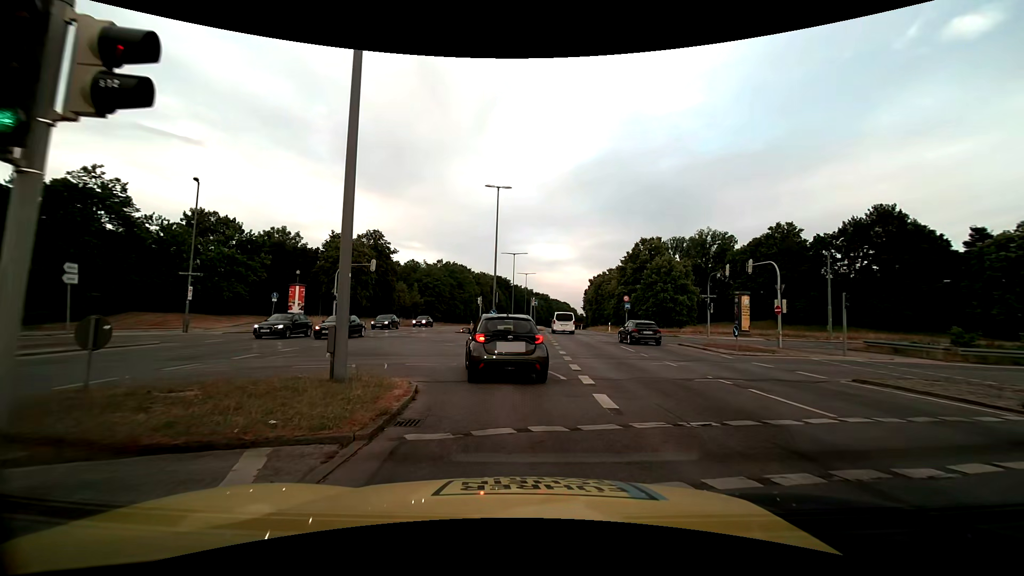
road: trunk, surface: asphalt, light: Day
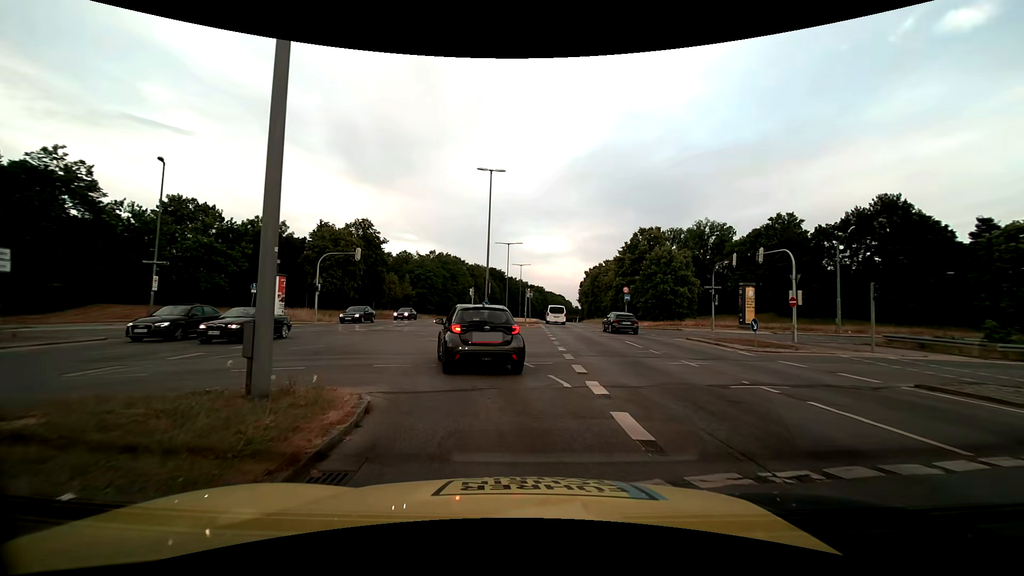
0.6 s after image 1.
(0.0, +2.5) m; +1°
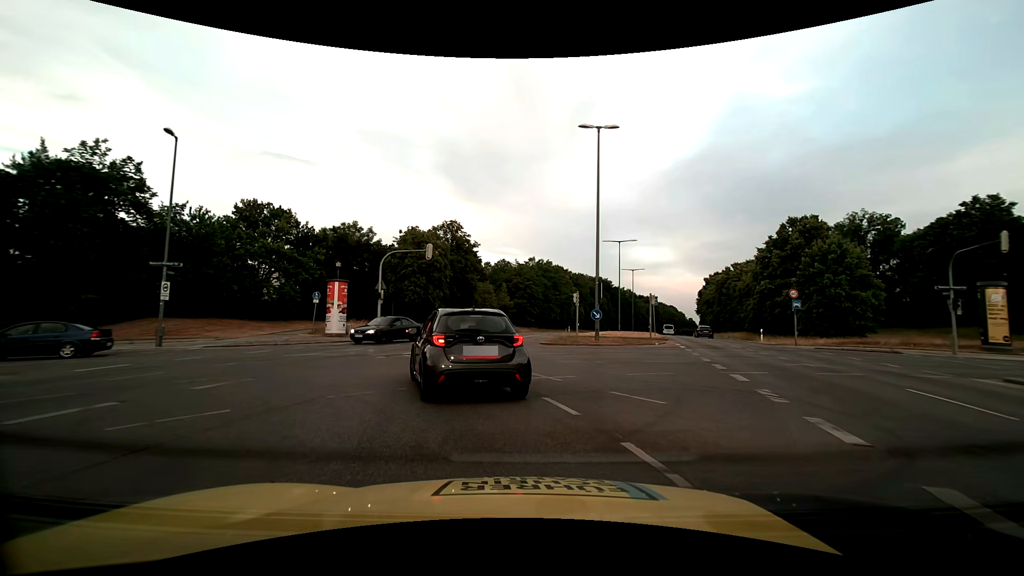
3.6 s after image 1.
(-0.7, +10.9) m; -12°
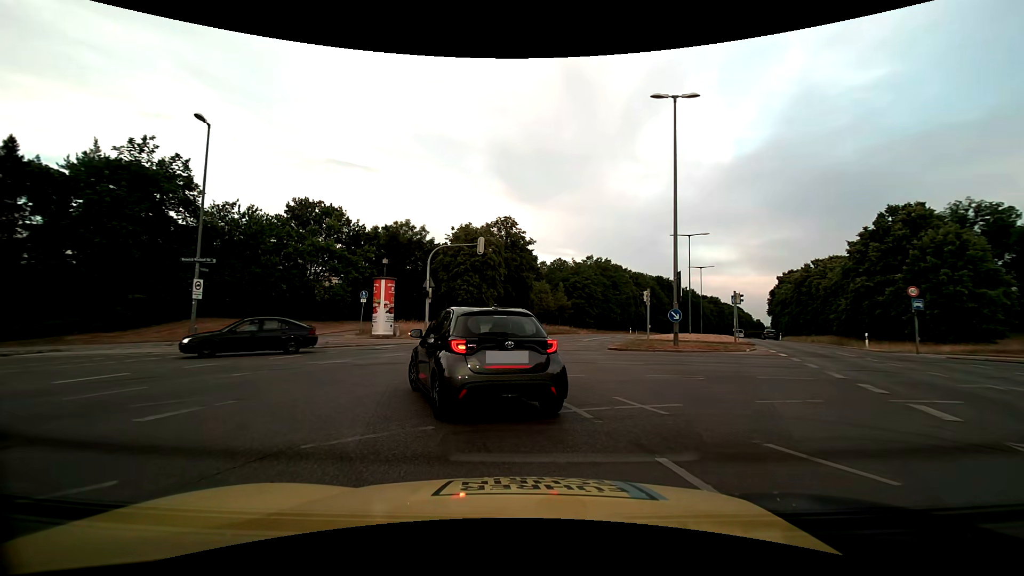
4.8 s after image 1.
(-0.2, +3.4) m; -7°
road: secondary
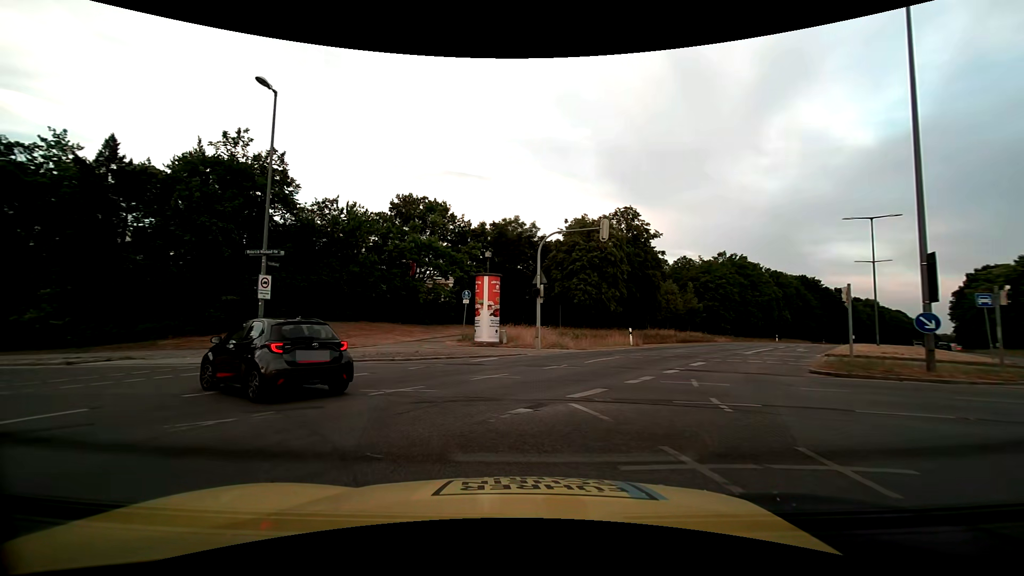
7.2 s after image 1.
(-0.6, +6.4) m; -11°
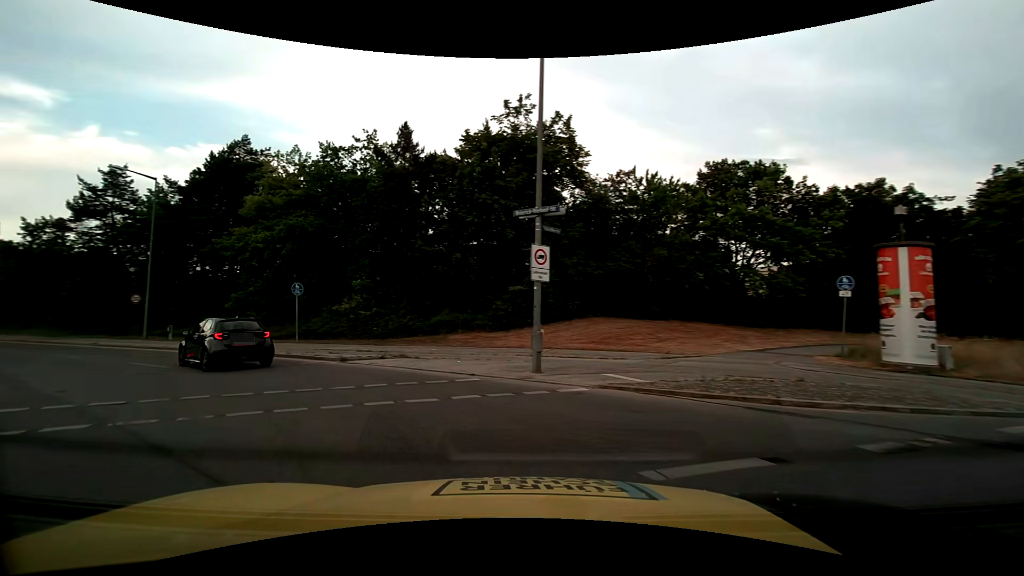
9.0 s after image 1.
(-2.4, +8.5) m; -33°
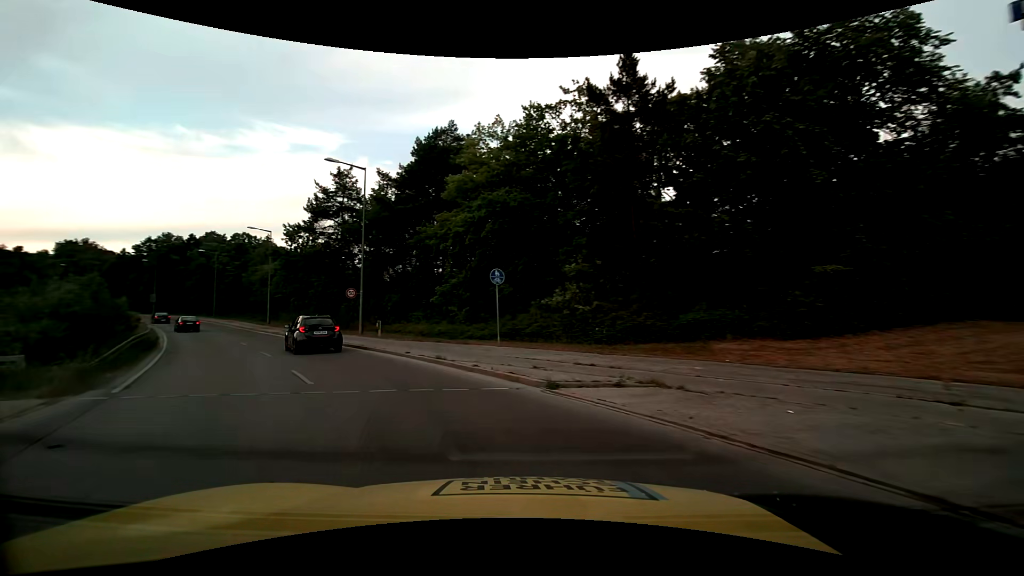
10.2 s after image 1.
(-1.6, +7.6) m; -23°
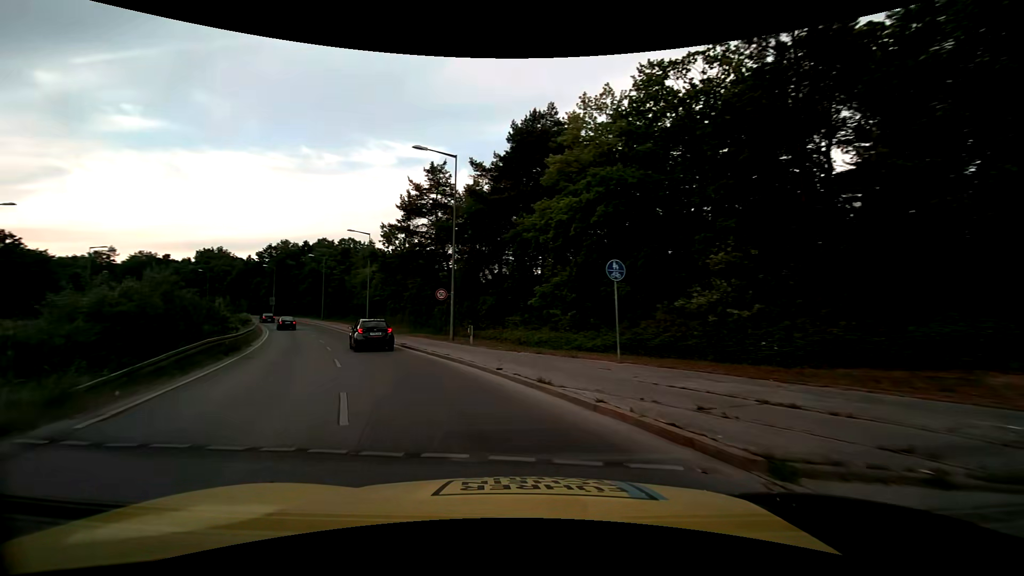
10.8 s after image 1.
(-0.5, +4.5) m; -12°
(-2, +10) (-5, +19) (-9, +28) (-14, +37) (-19, +46) (-23, +55) (-28, +64) (-34, +72) (-39, +80) (-46, +88) m
